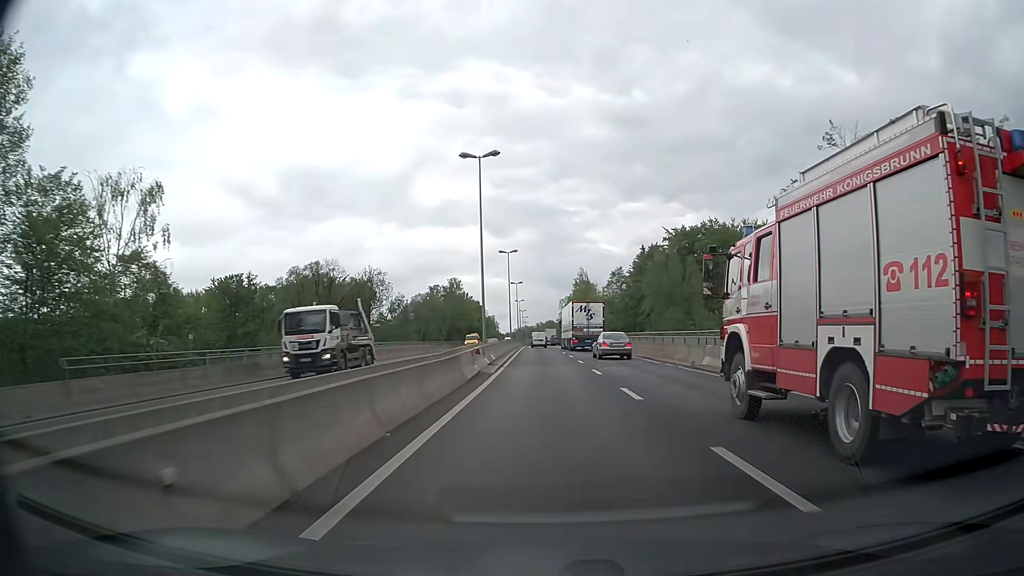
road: trunk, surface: asphalt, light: Day
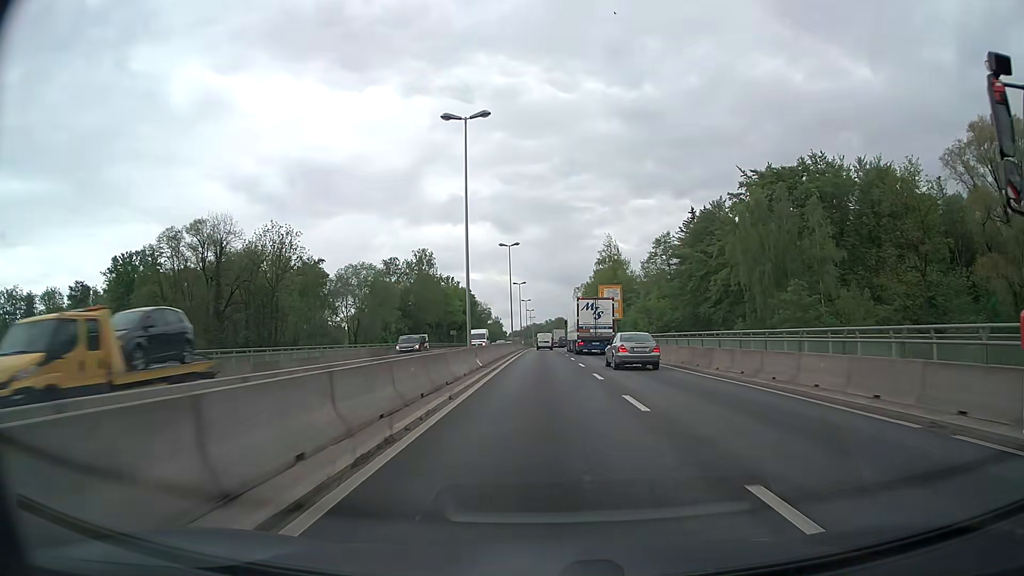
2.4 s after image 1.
(-0.4, +46.8) m; -1°
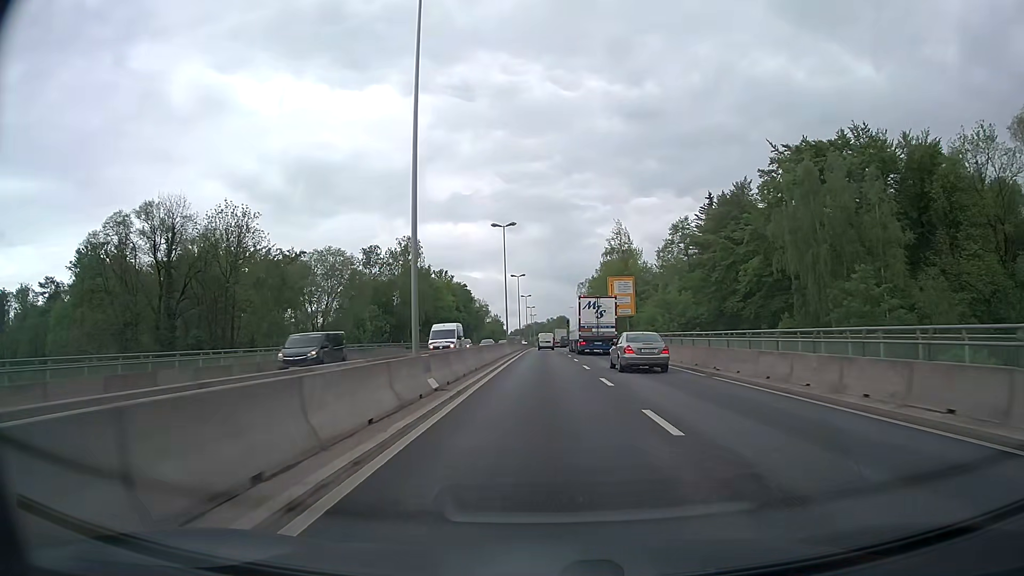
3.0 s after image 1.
(0.0, +11.7) m; 0°
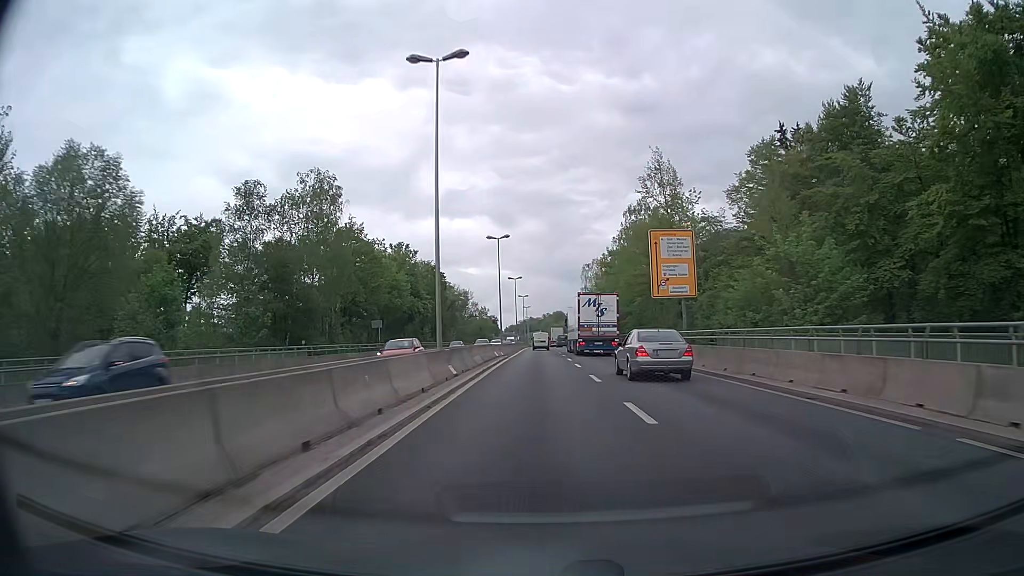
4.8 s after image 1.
(+0.1, +34.9) m; 0°
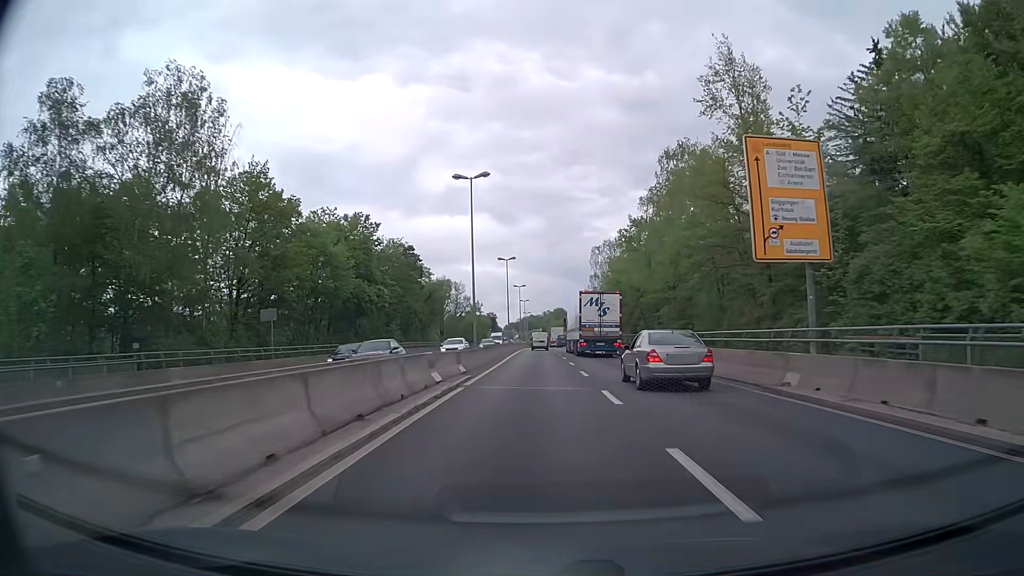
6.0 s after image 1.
(0.0, +23.2) m; 0°
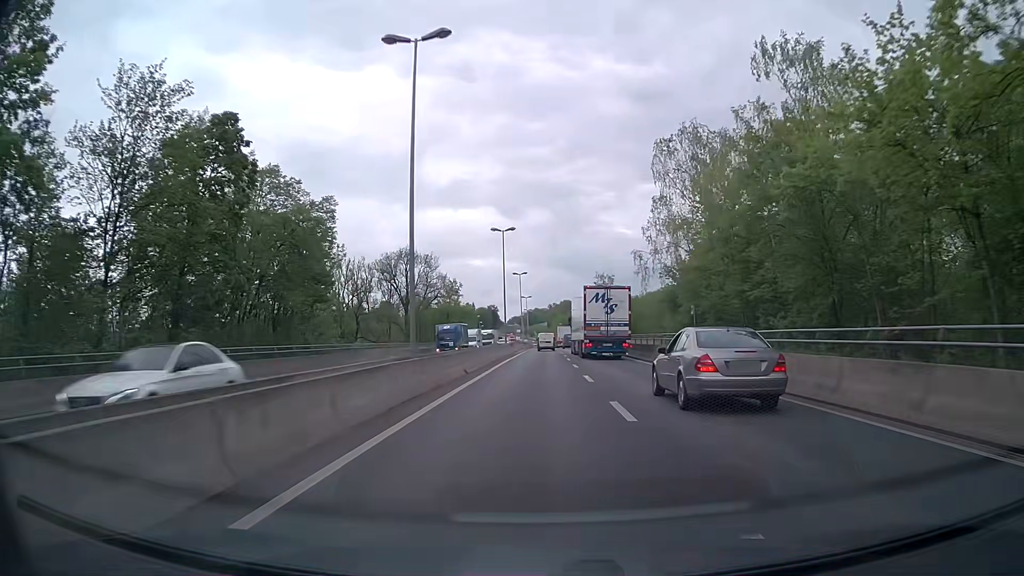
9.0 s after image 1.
(0.0, +57.7) m; 0°
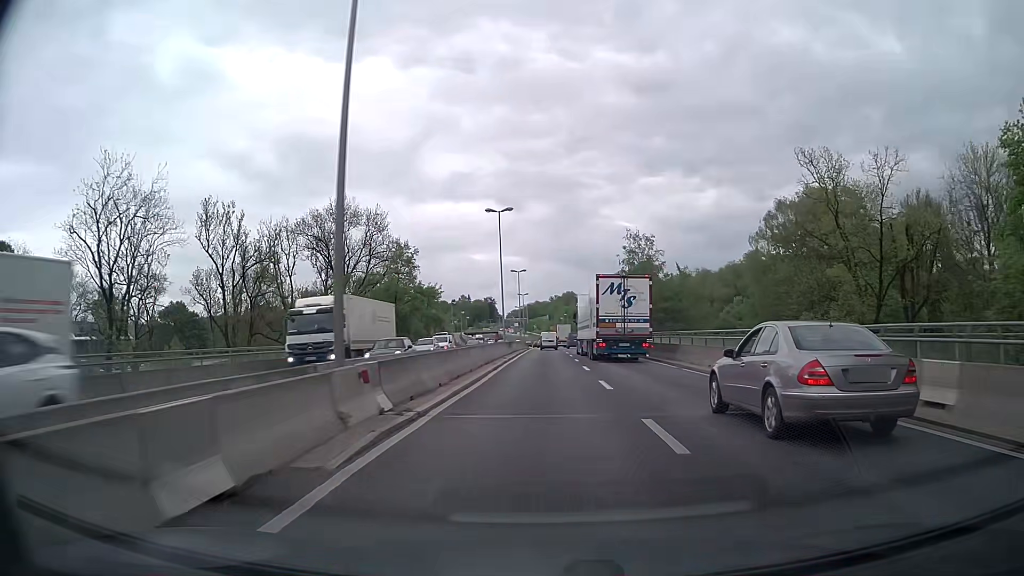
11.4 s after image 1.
(0.0, +46.4) m; 0°
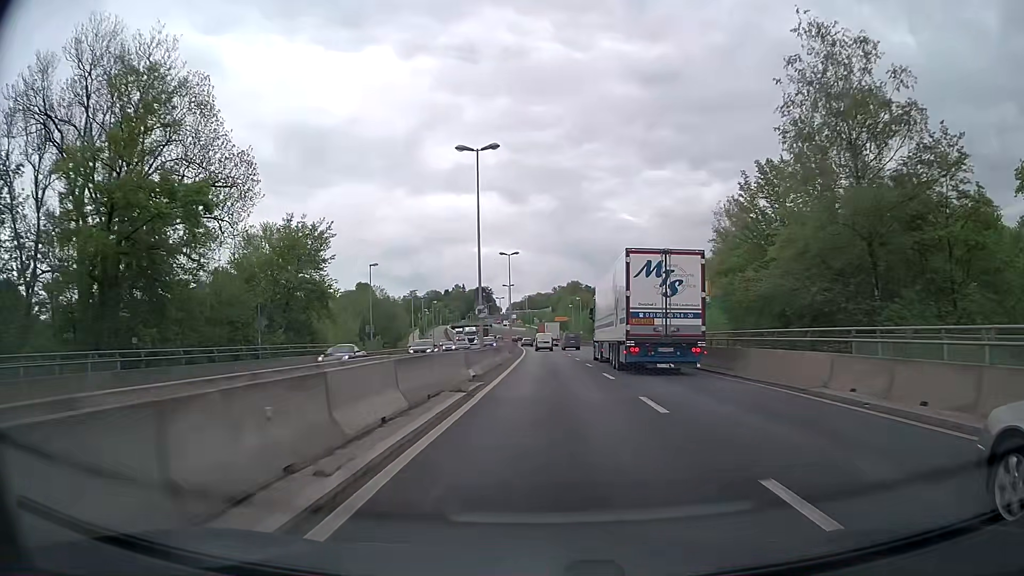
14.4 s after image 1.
(-0.3, +58.2) m; 0°
(0, +10) (0, +20) (0, +30) (0, +40) (0, +50) (0, +60) (0, +70) (0, +80) (-1, +90) (-1, +100) m
